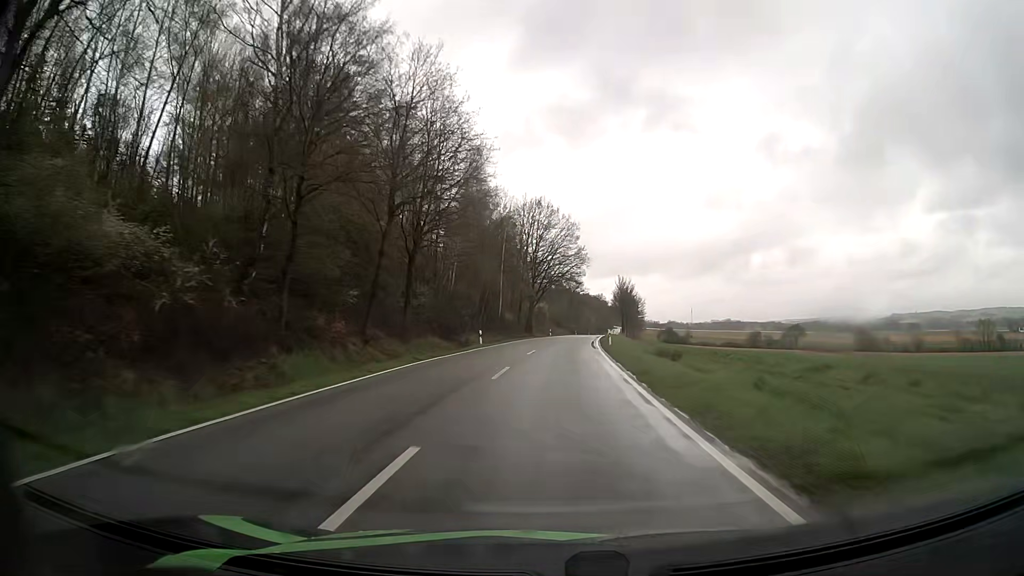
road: tertiary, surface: asphalt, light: Day
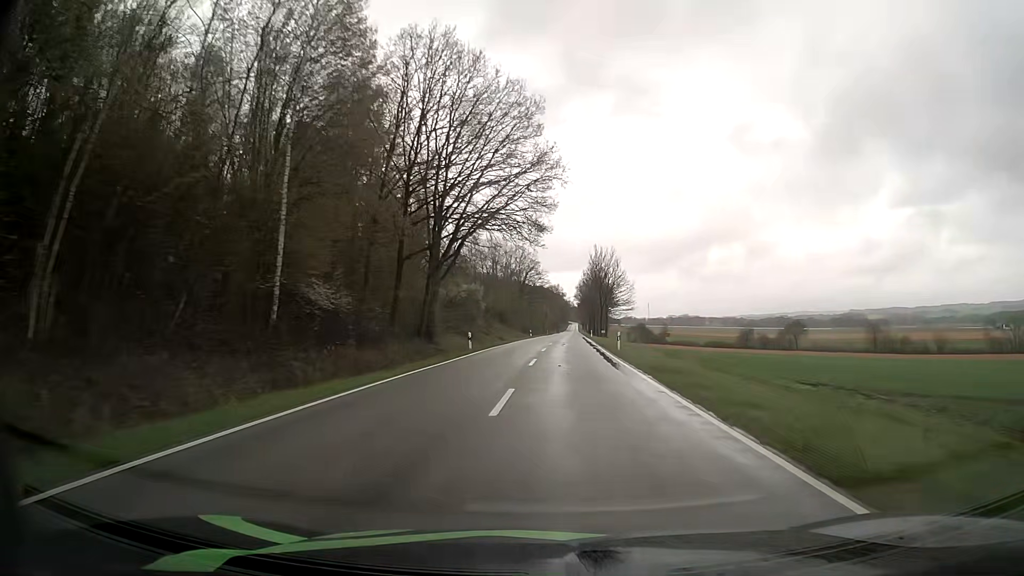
(+1.7, +55.8) m; +4°
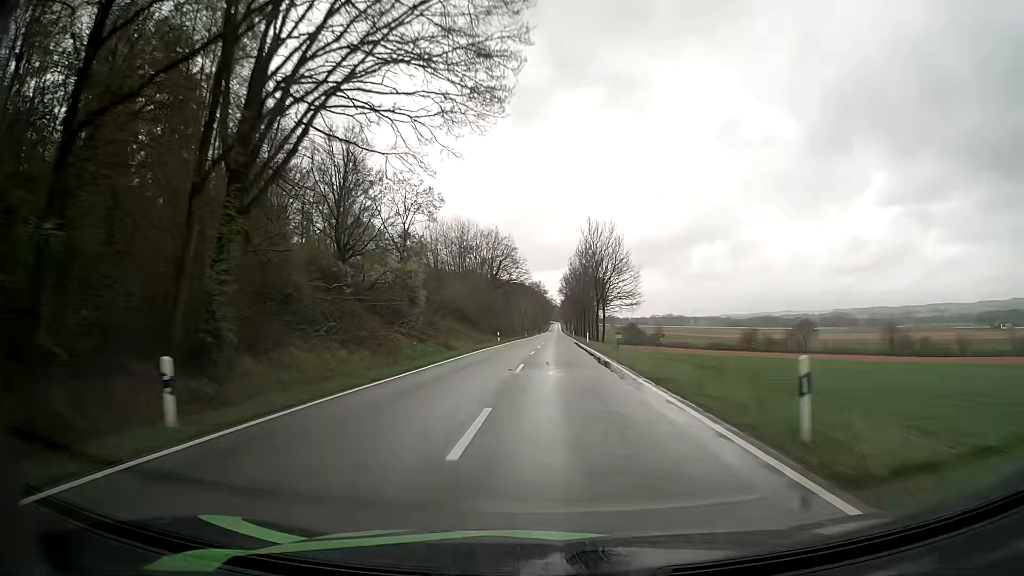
(+0.4, +27.9) m; +2°
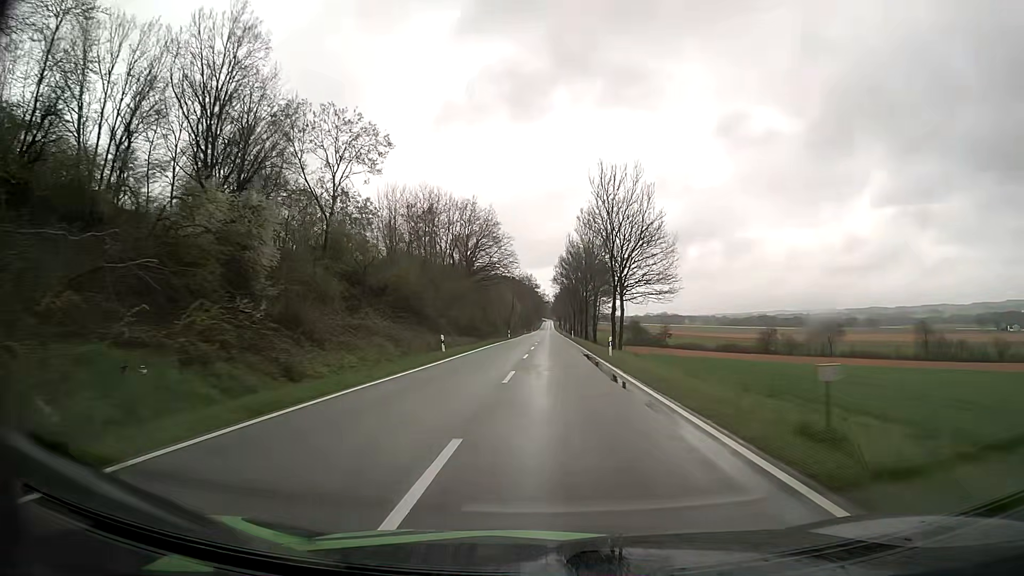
(+0.2, +28.1) m; +1°
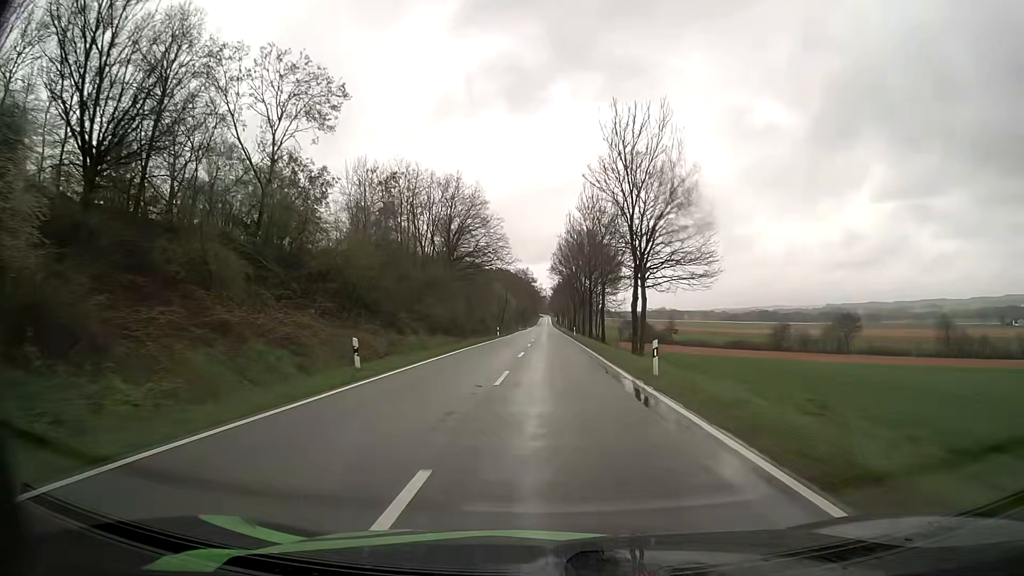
(0.0, +14.2) m; 0°
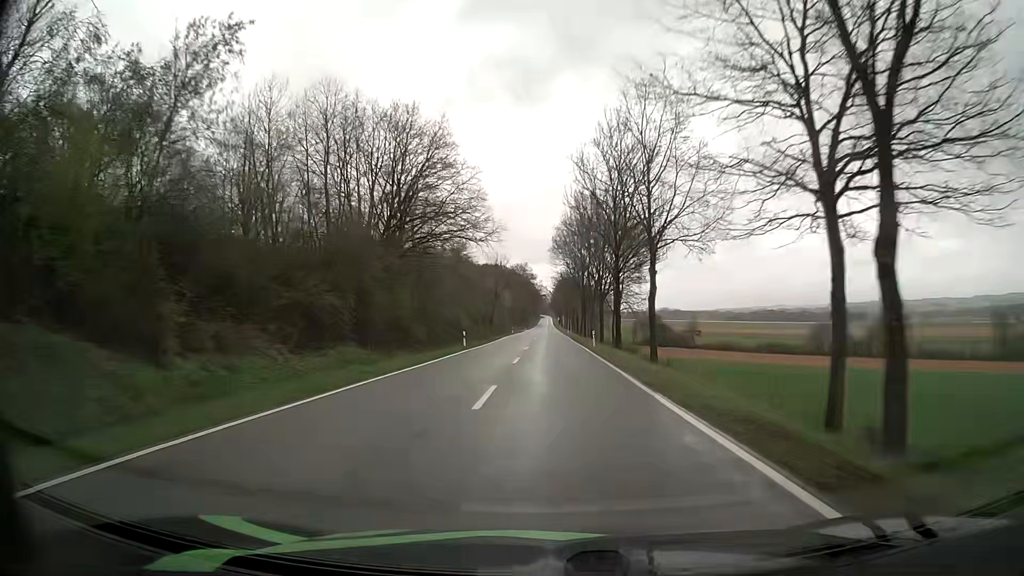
(0.0, +28.6) m; 0°
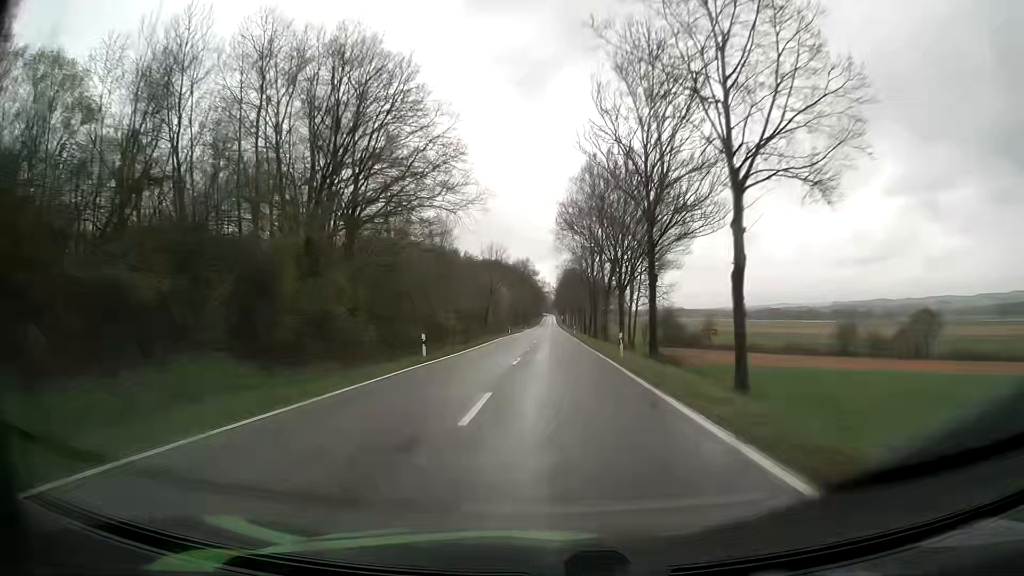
(0.0, +14.3) m; 0°
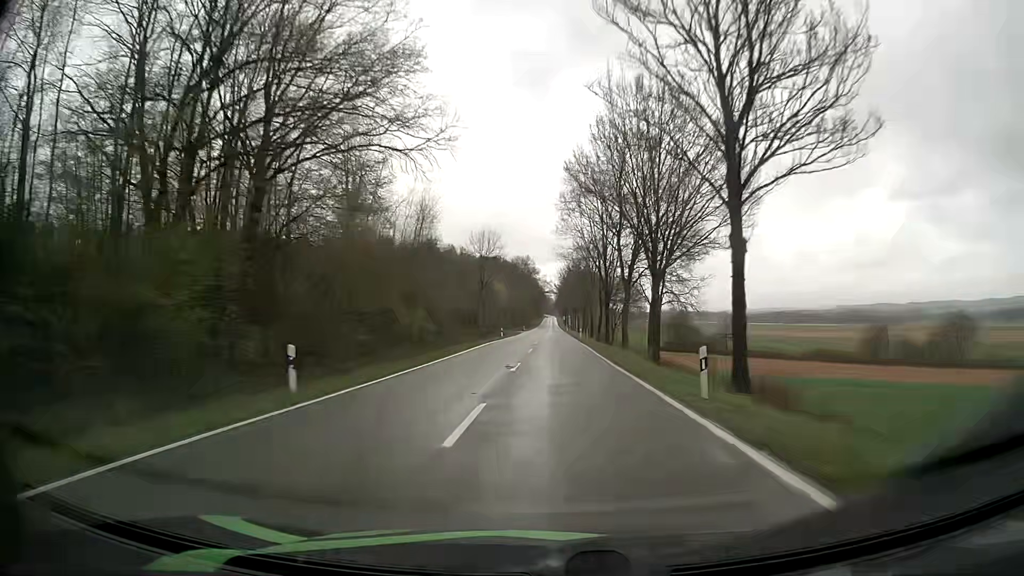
(-0.1, +14.5) m; 0°
(0, +10) (0, +20) (0, +30) (0, +40) (0, +50) (0, +60) (0, +70) (0, +80) (+1, +90) (+1, +100) m
